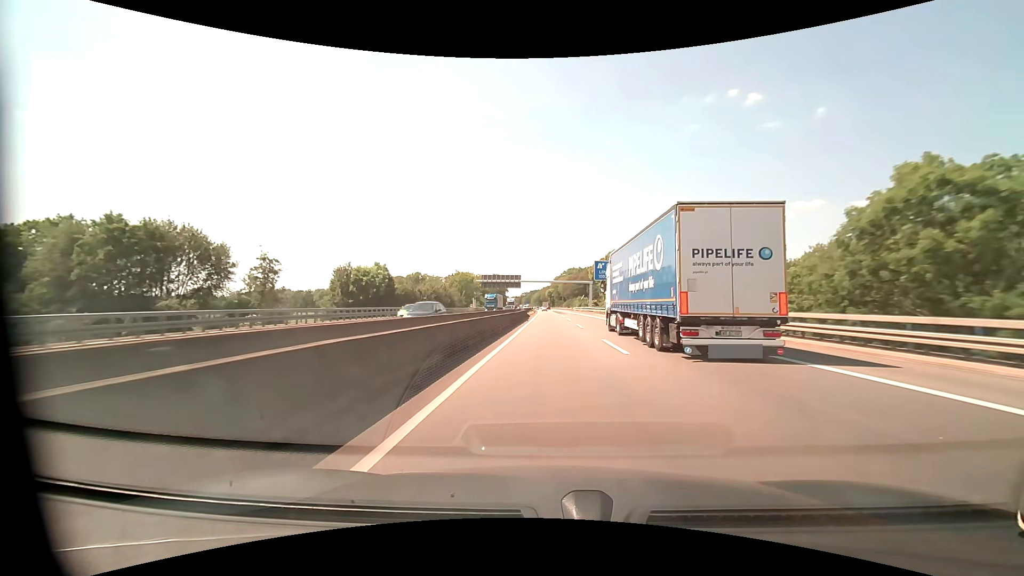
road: motorway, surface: asphalt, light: Day
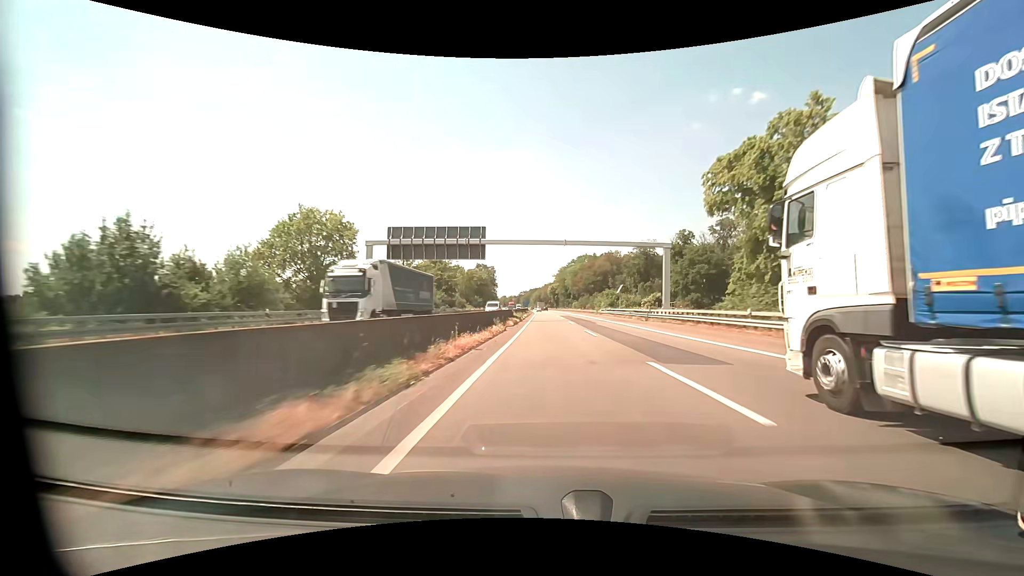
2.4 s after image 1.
(-0.1, +80.8) m; 0°
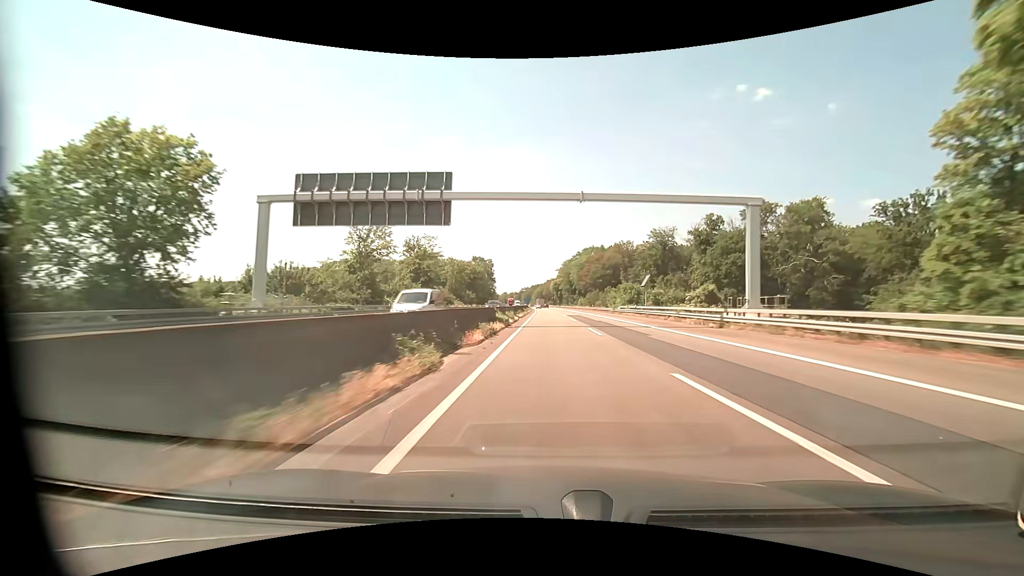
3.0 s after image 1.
(0.0, +20.4) m; 0°
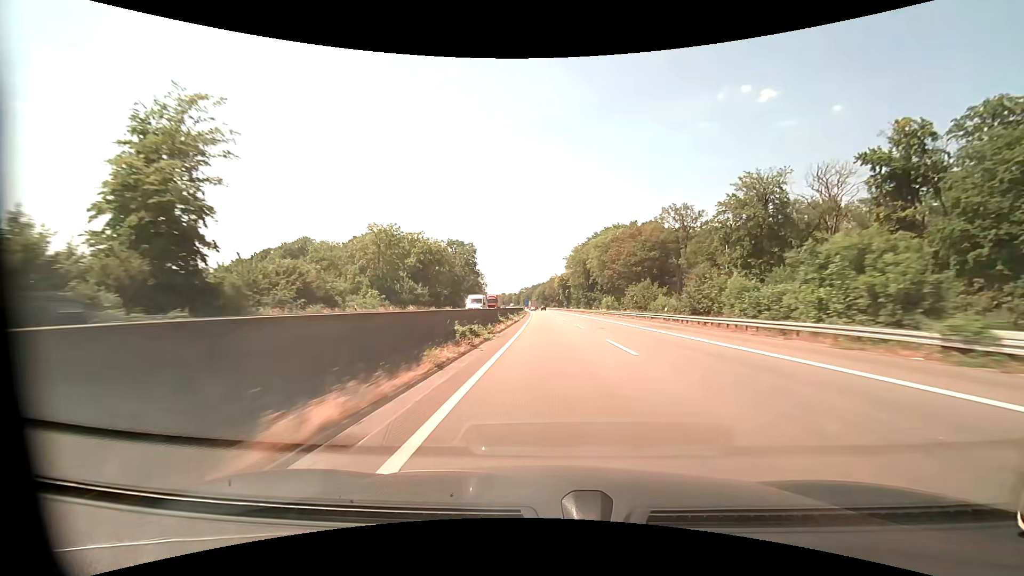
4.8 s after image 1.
(-0.3, +61.4) m; 0°
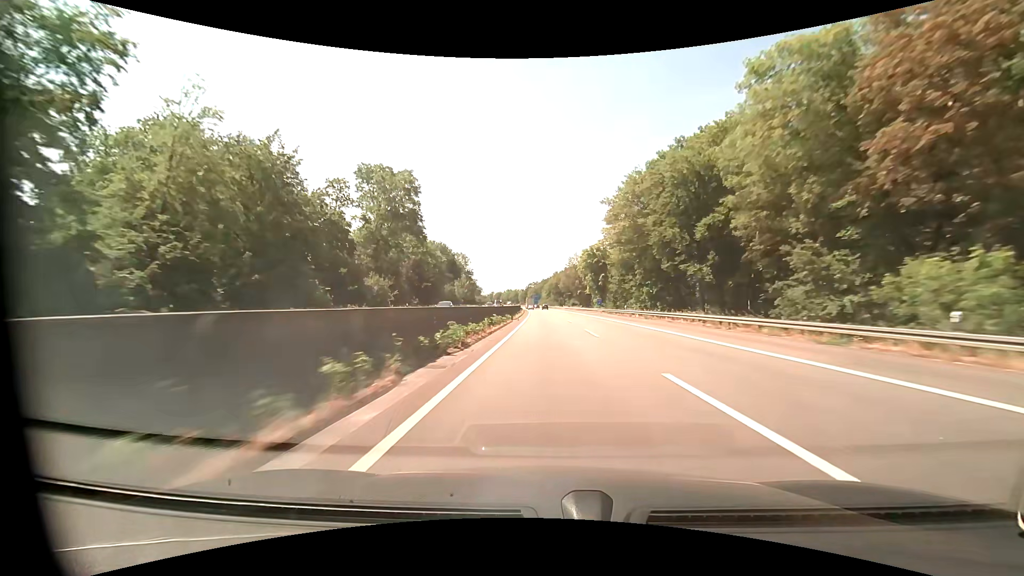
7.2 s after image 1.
(-0.7, +82.3) m; -1°
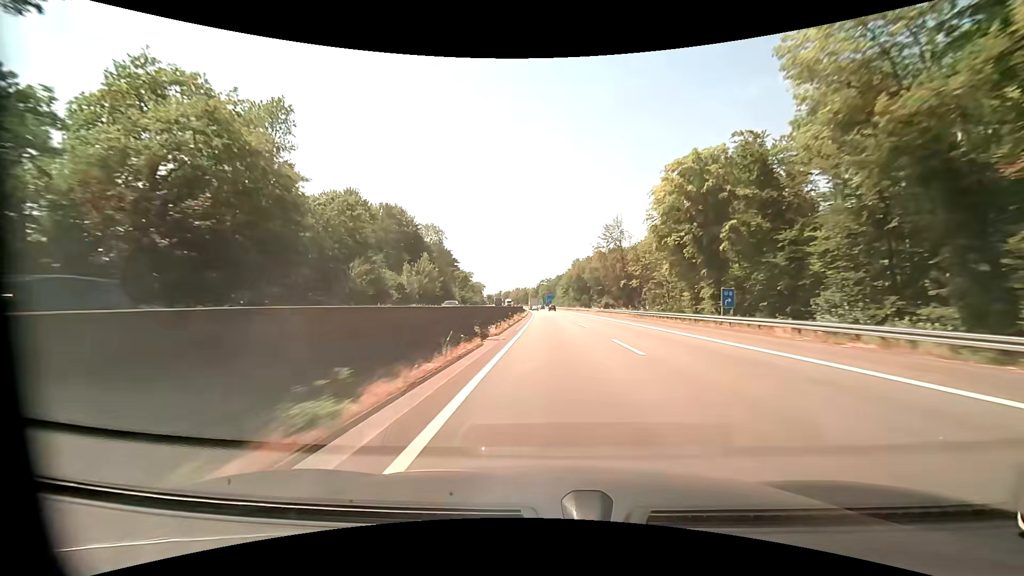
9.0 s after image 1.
(-0.9, +61.6) m; -2°
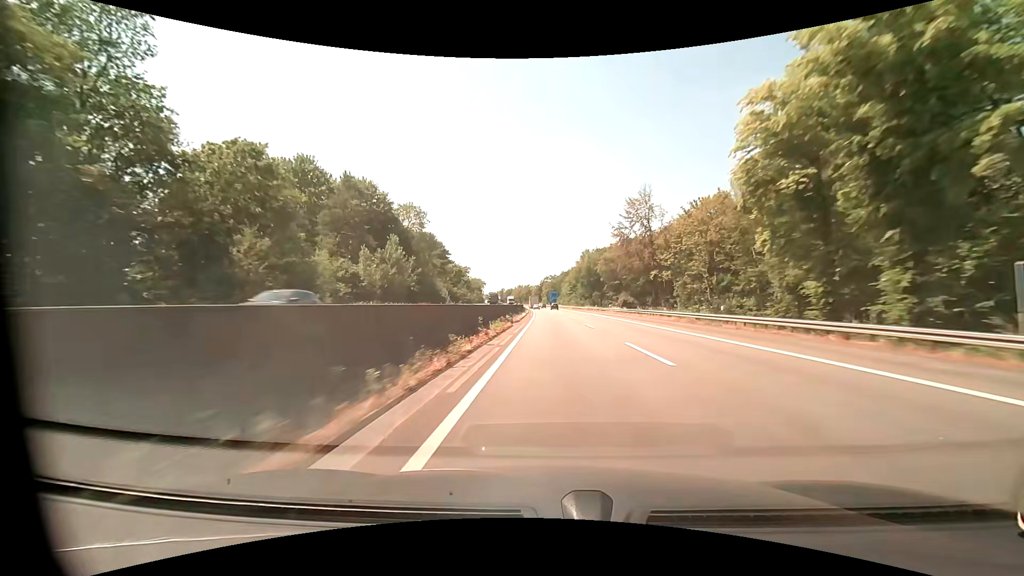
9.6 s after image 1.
(-0.1, +20.4) m; 0°
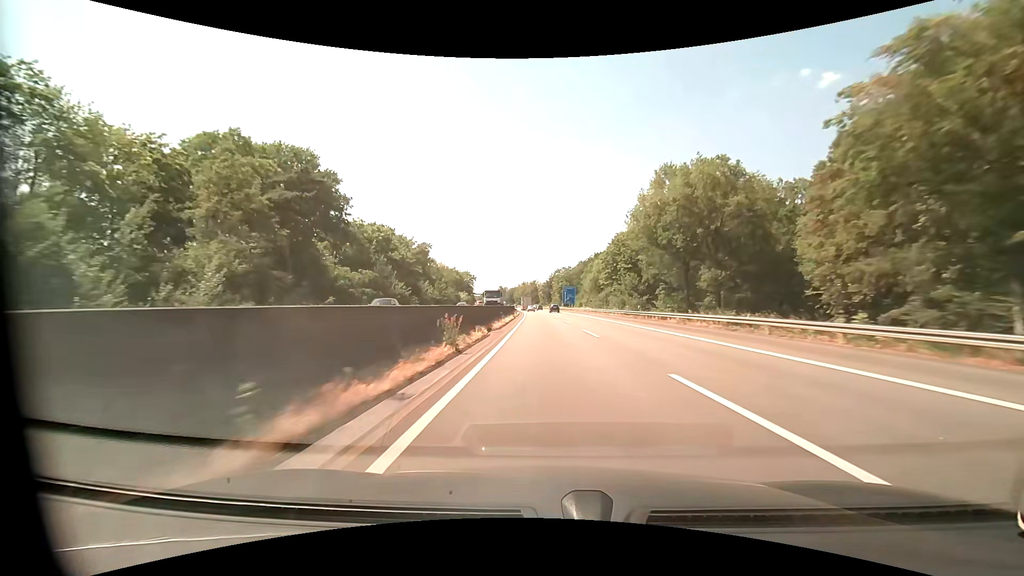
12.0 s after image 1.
(-0.5, +78.9) m; -1°
(0, +10) (0, +20) (0, +30) (-1, +40) (-1, +50) (-1, +60) (-2, +70) (-2, +80) (-3, +90) (-3, +100) m
